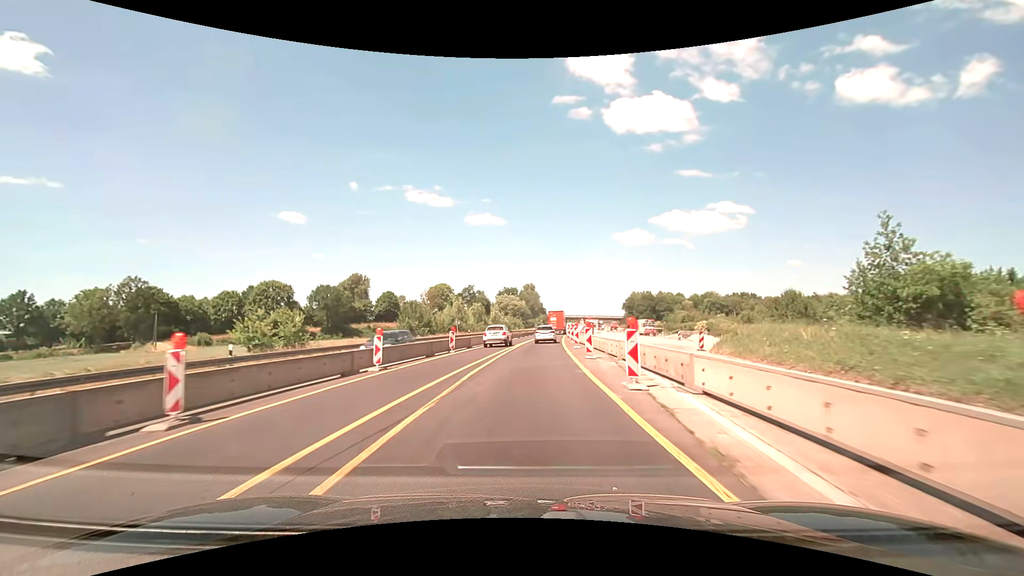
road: motorway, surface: asphalt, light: Day
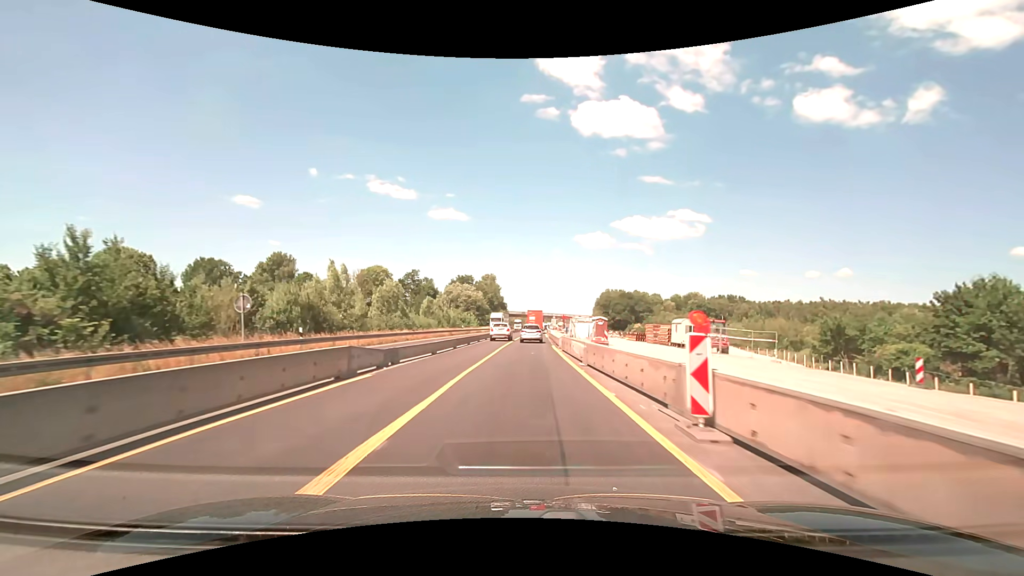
(+1.8, +43.2) m; +5°
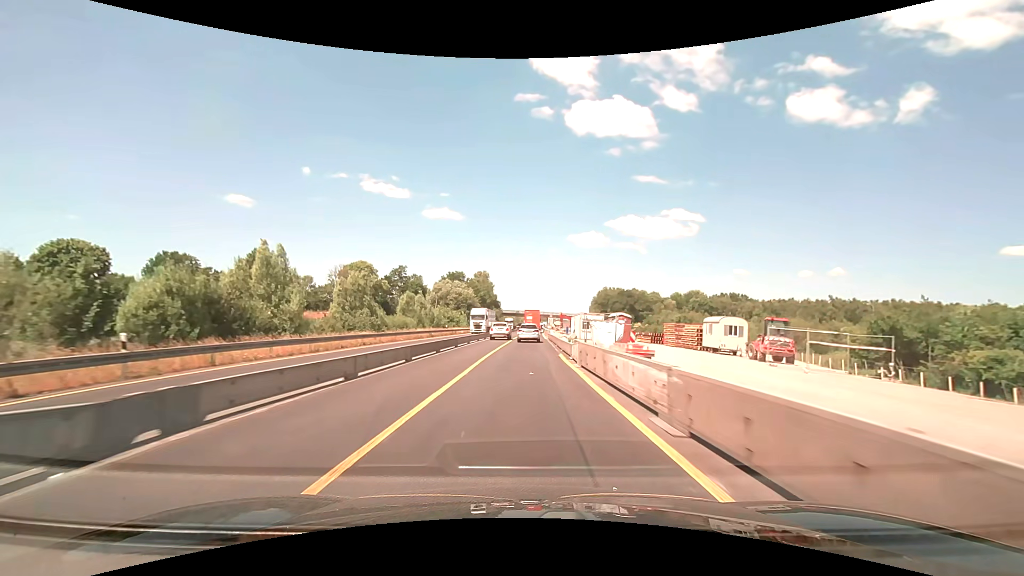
(+0.1, +10.8) m; +1°
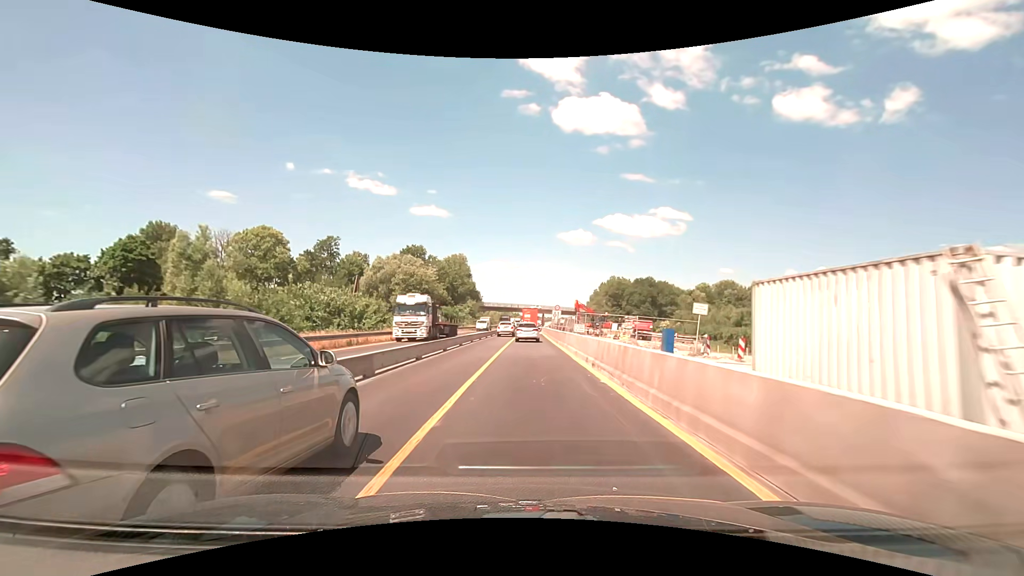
(+0.5, +53.9) m; +1°
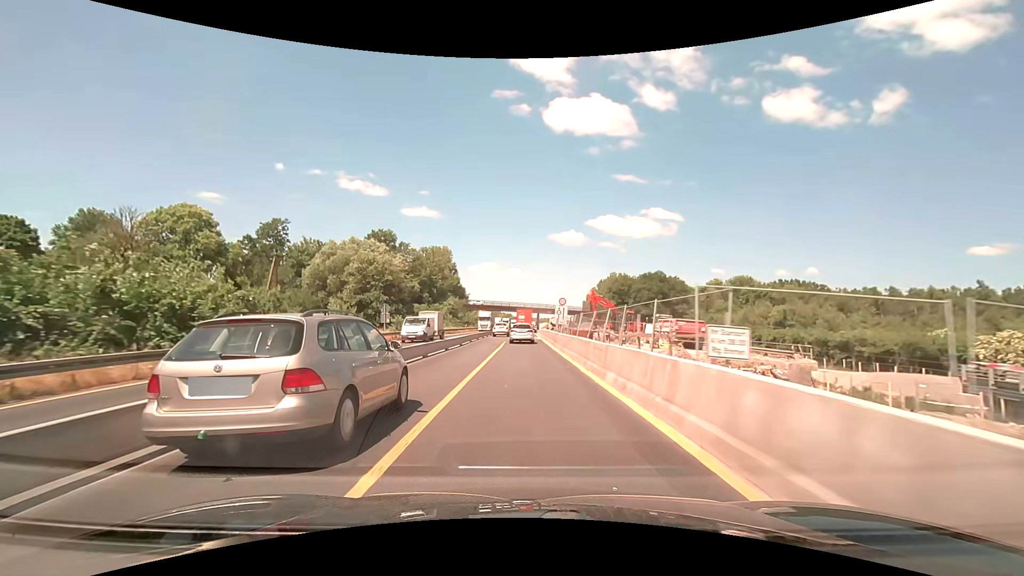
(+0.3, +21.4) m; +1°
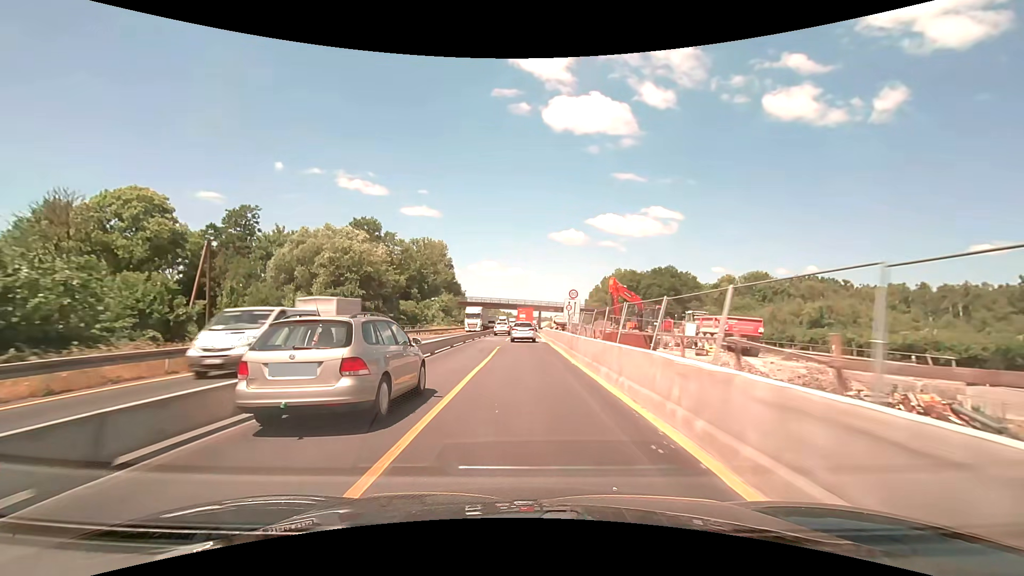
(0.0, +10.6) m; 0°
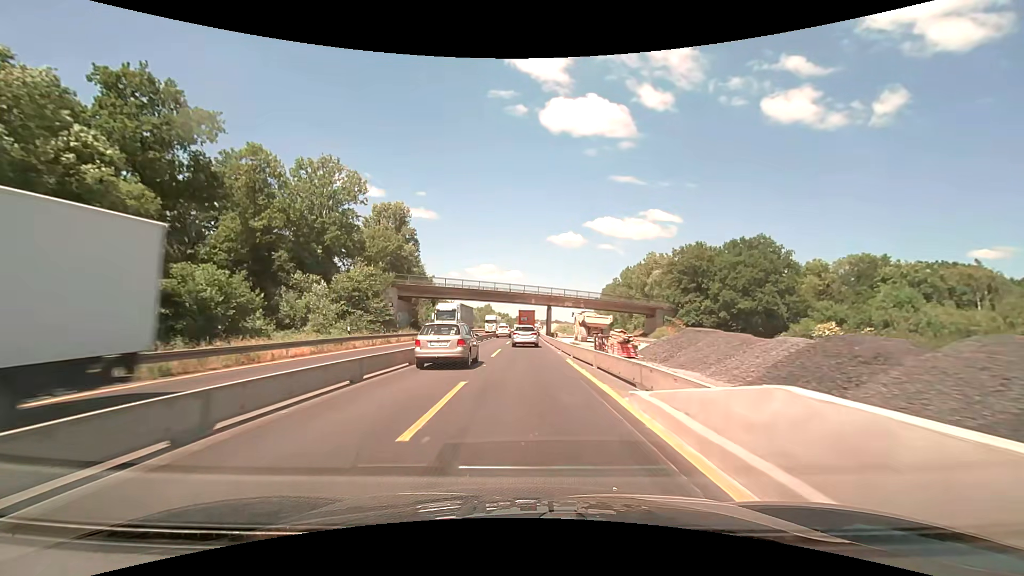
(+0.2, +52.4) m; 0°
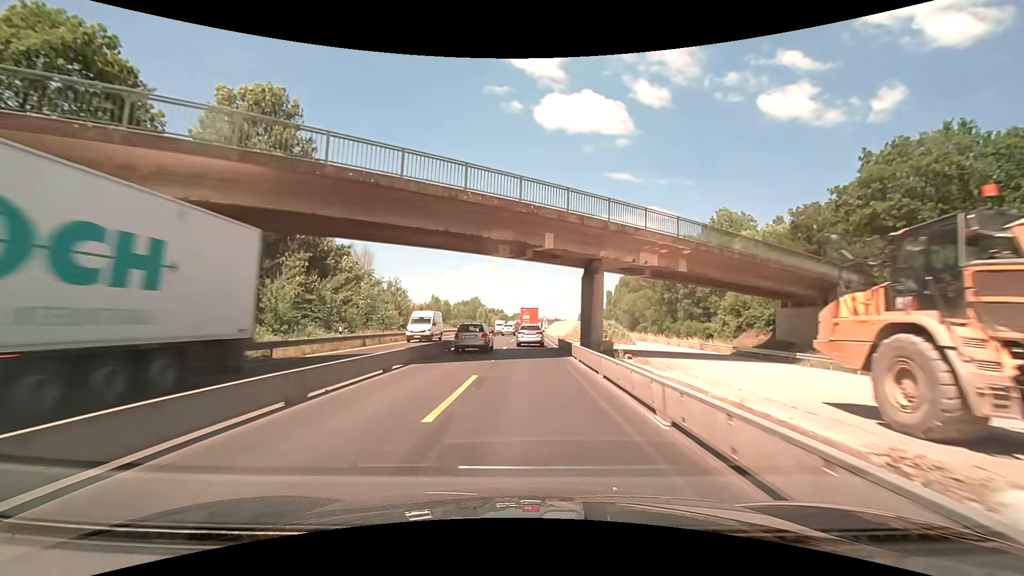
(+0.1, +51.2) m; 0°
(0, +10) (0, +20) (0, +30) (+1, +40) (+1, +50) (+1, +60) (+1, +70) (+1, +80) (+1, +90) (+1, +100) m
